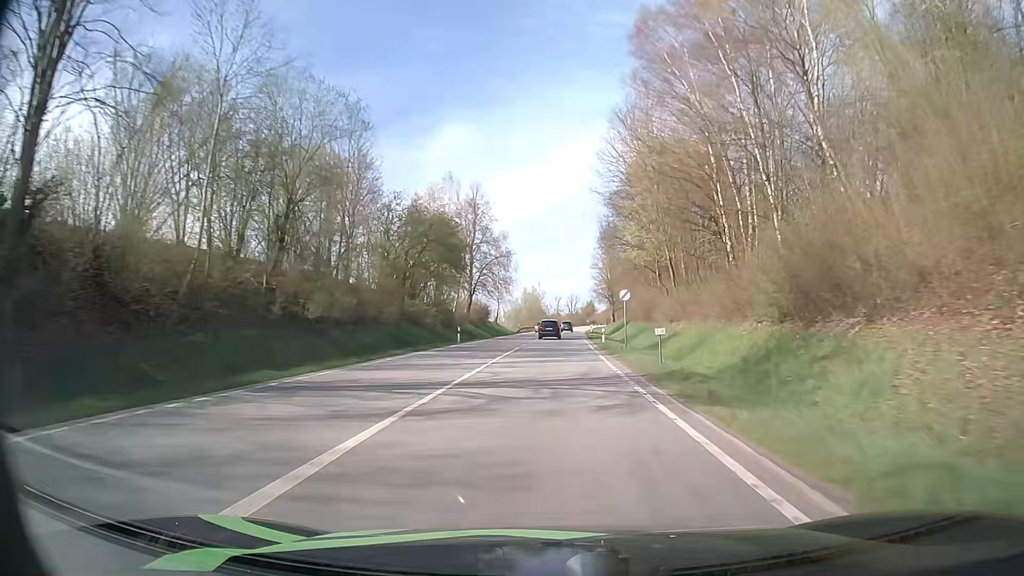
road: primary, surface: asphalt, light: Day
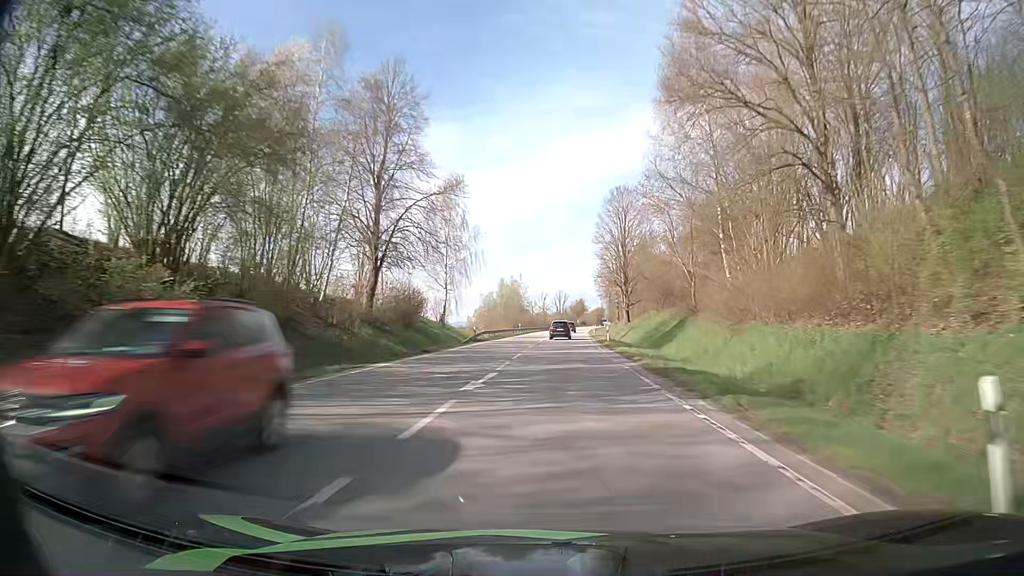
(+0.7, +42.4) m; +2°
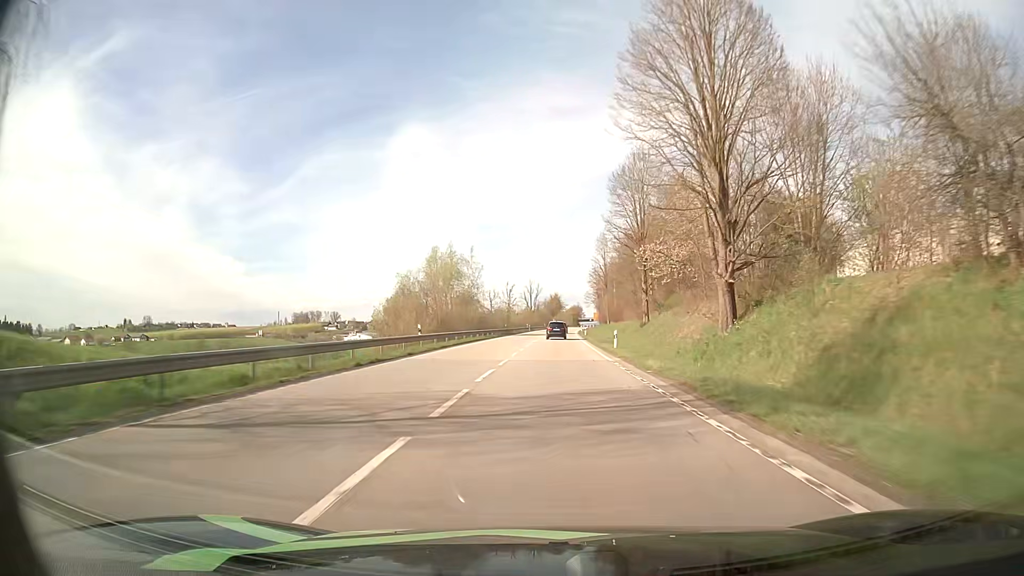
(+1.1, +58.0) m; +2°
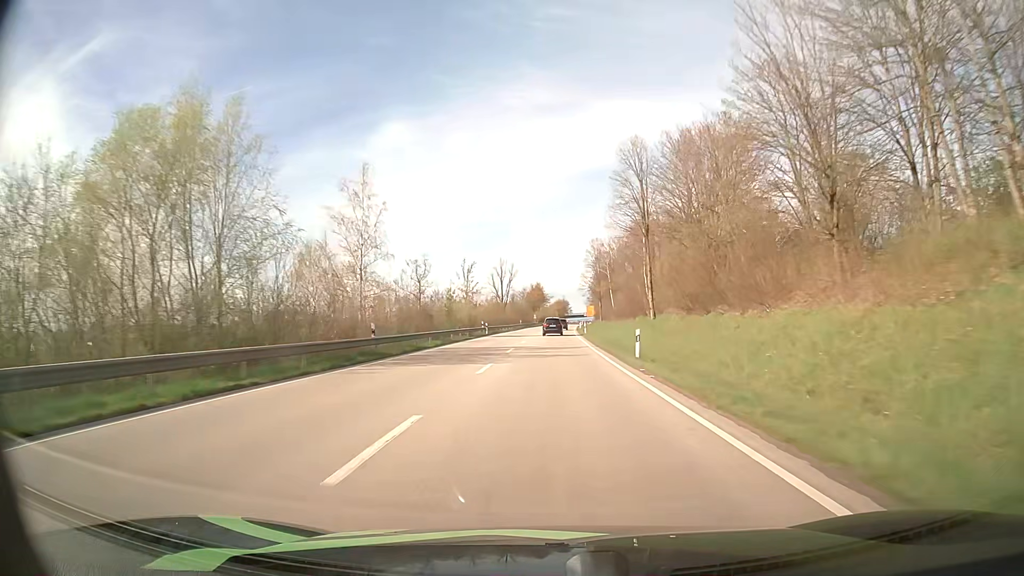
(+0.9, +60.0) m; +2°
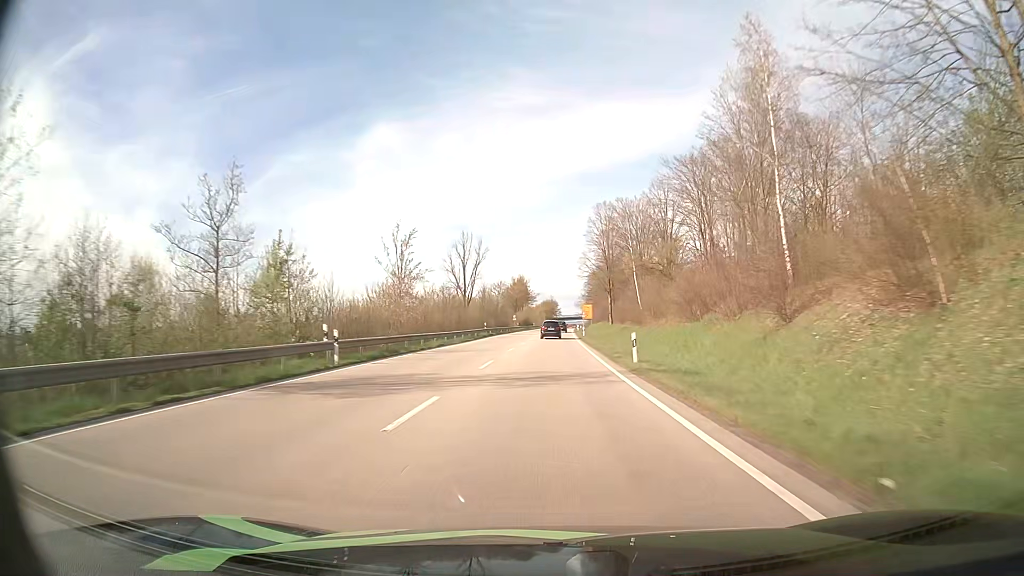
(+0.3, +45.0) m; +1°
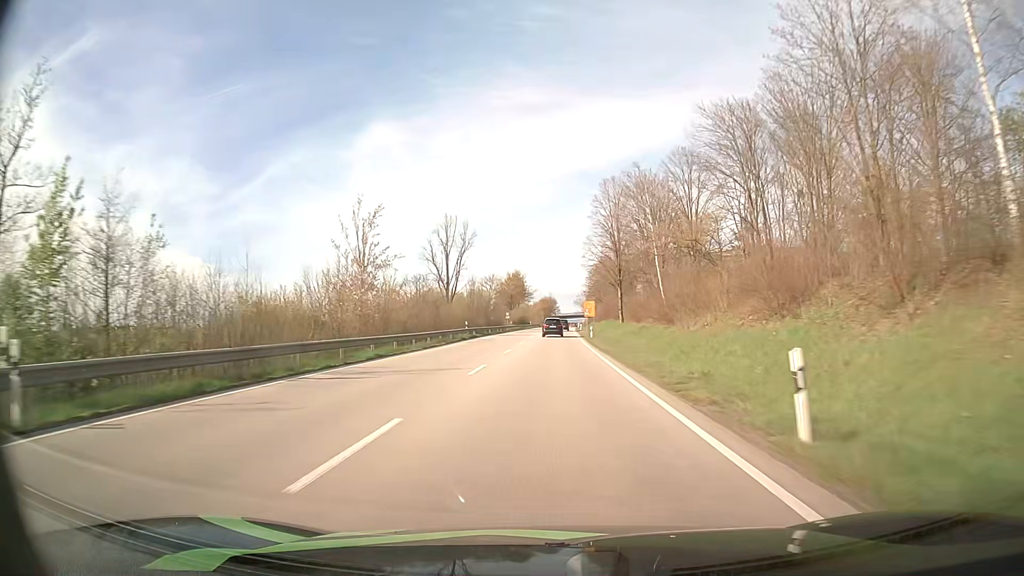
(+0.1, +14.8) m; 0°
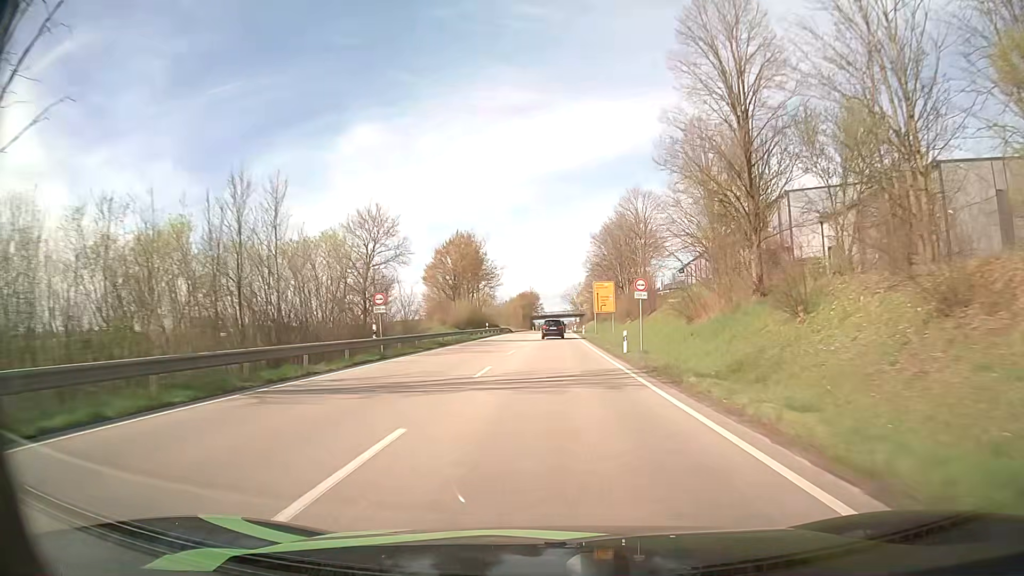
(+0.6, +72.1) m; +1°
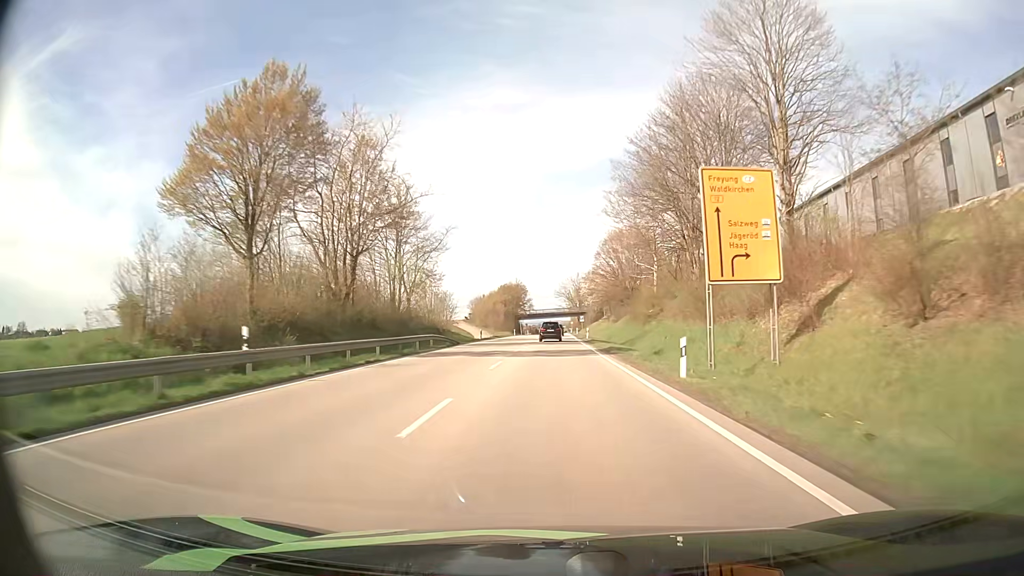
(+0.5, +56.1) m; +1°
(0, +10) (0, +20) (0, +30) (0, +40) (0, +50) (0, +60) (+1, +70) (+1, +80) (+1, +90) (+1, +100) m
